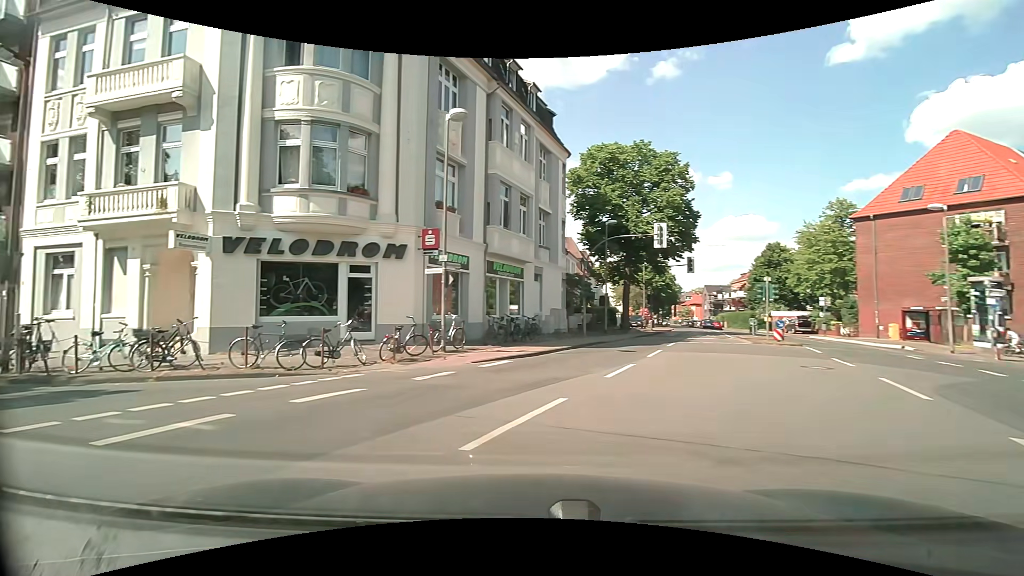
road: tertiary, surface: asphalt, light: Day
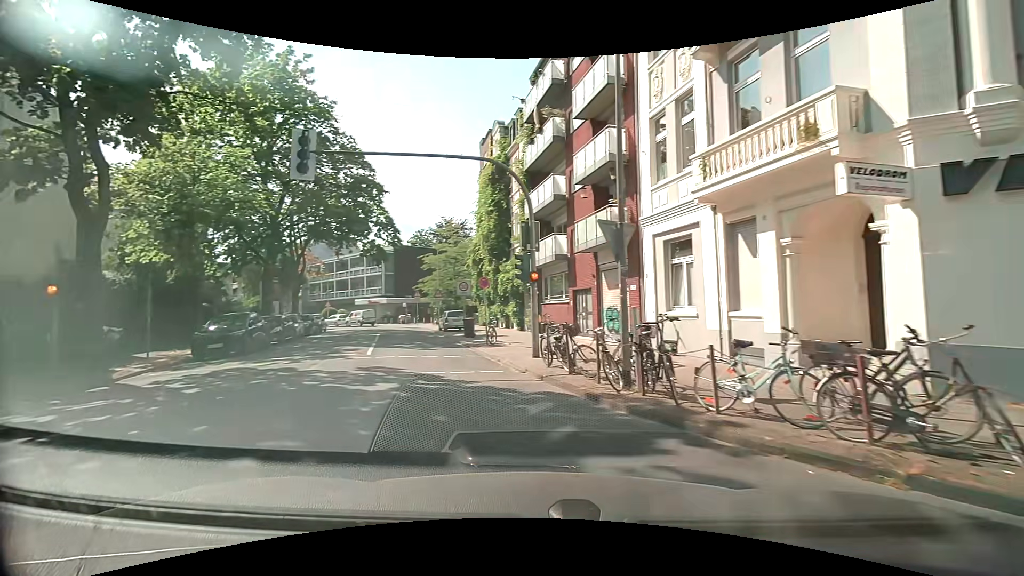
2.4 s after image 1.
(-4.2, +6.9) m; -61°
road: residential
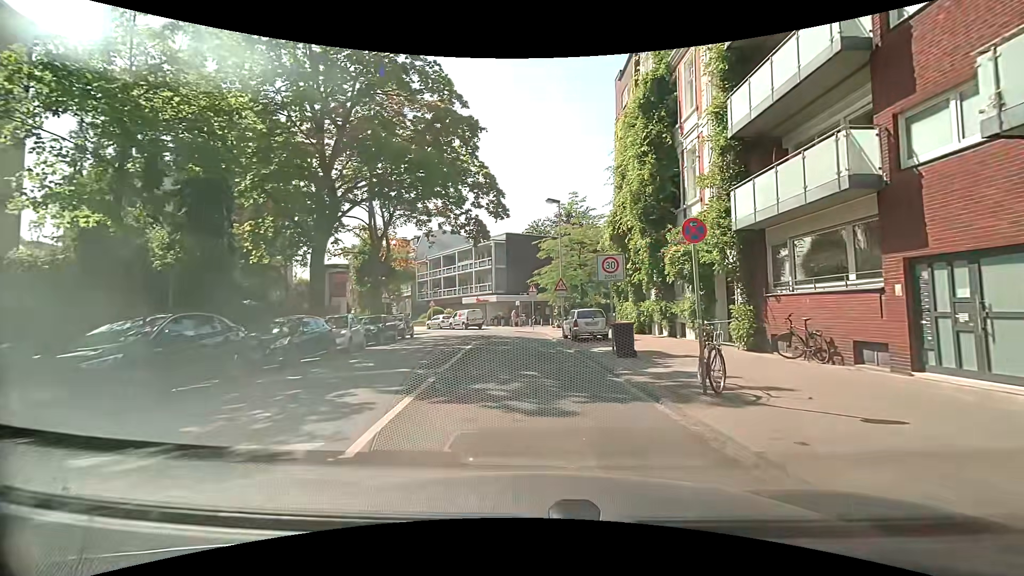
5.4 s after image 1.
(-2.7, +12.1) m; -15°
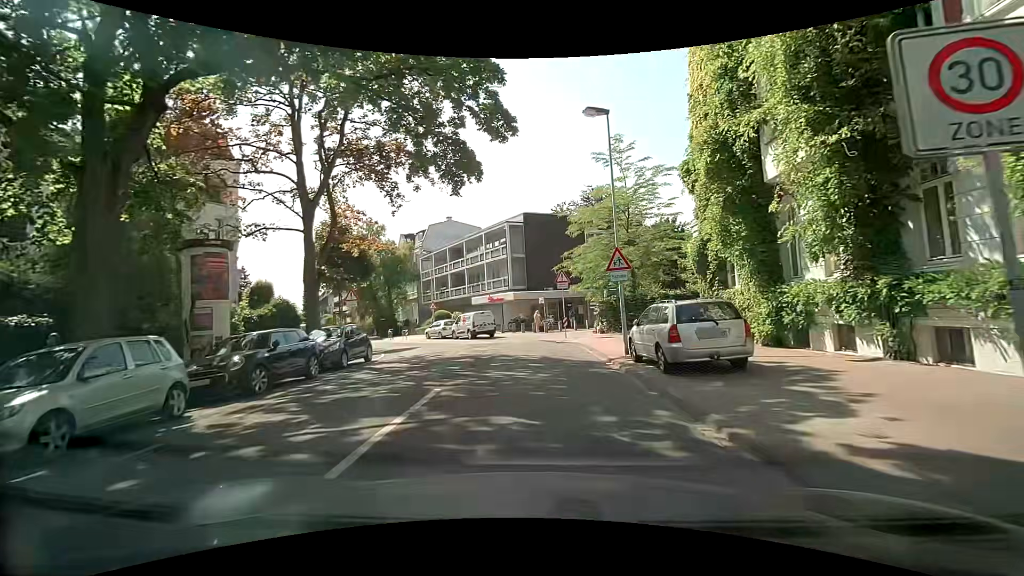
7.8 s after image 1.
(-0.3, +12.6) m; -3°
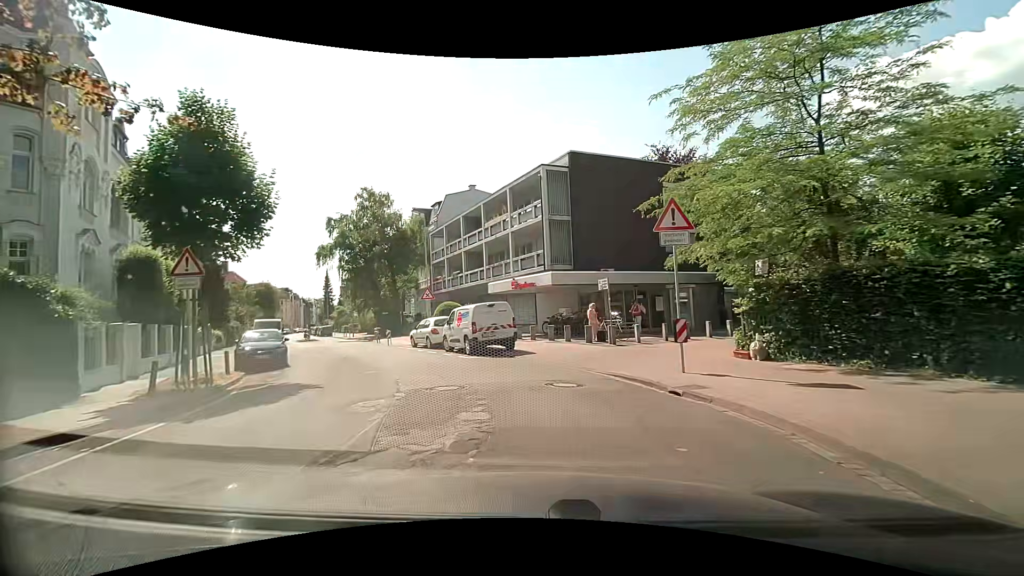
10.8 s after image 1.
(-0.3, +16.2) m; -1°
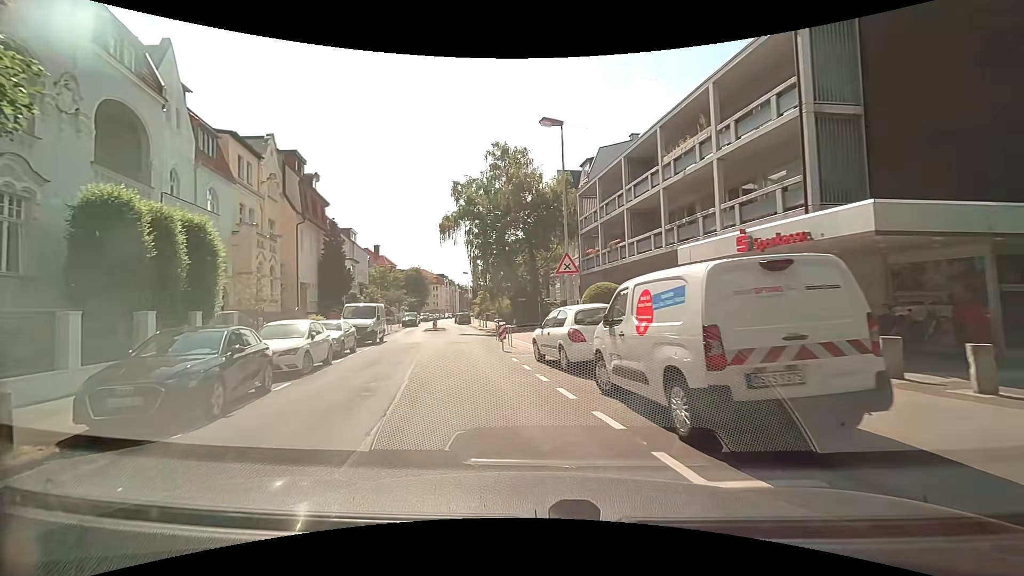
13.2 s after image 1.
(-2.4, +12.8) m; -19°
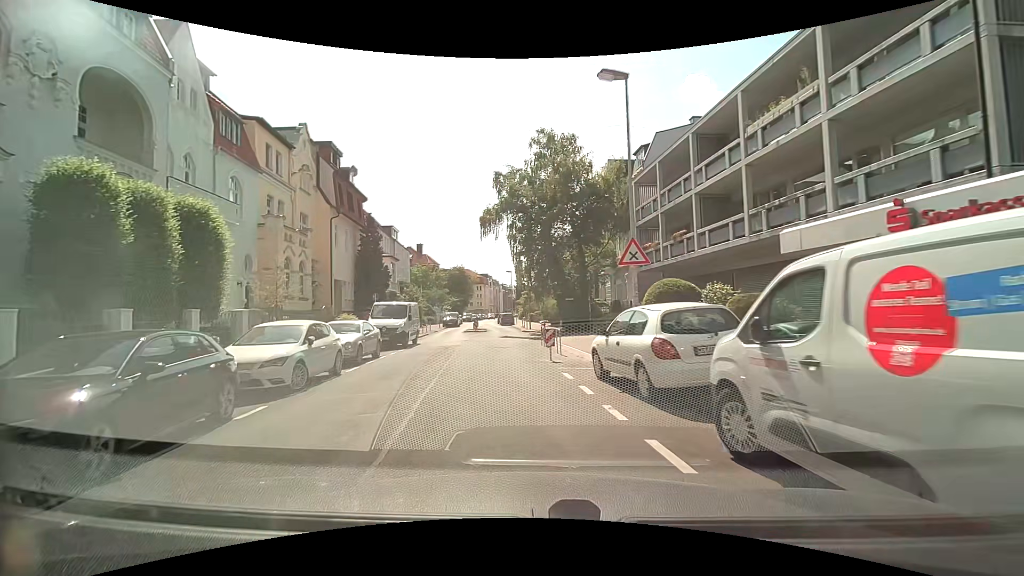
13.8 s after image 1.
(-0.2, +3.4) m; -6°
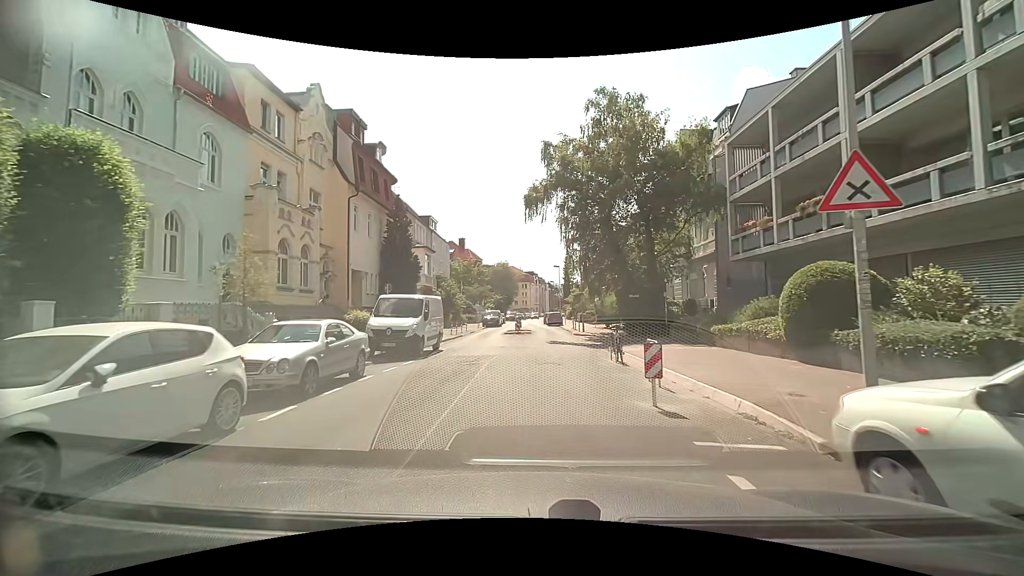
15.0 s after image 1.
(-0.5, +6.9) m; -7°
